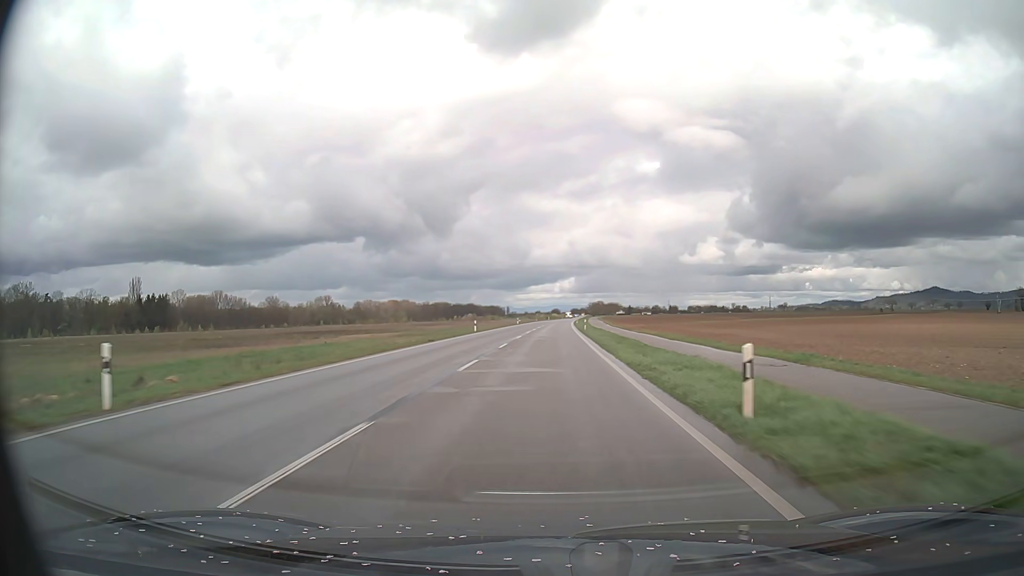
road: primary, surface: asphalt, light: Day
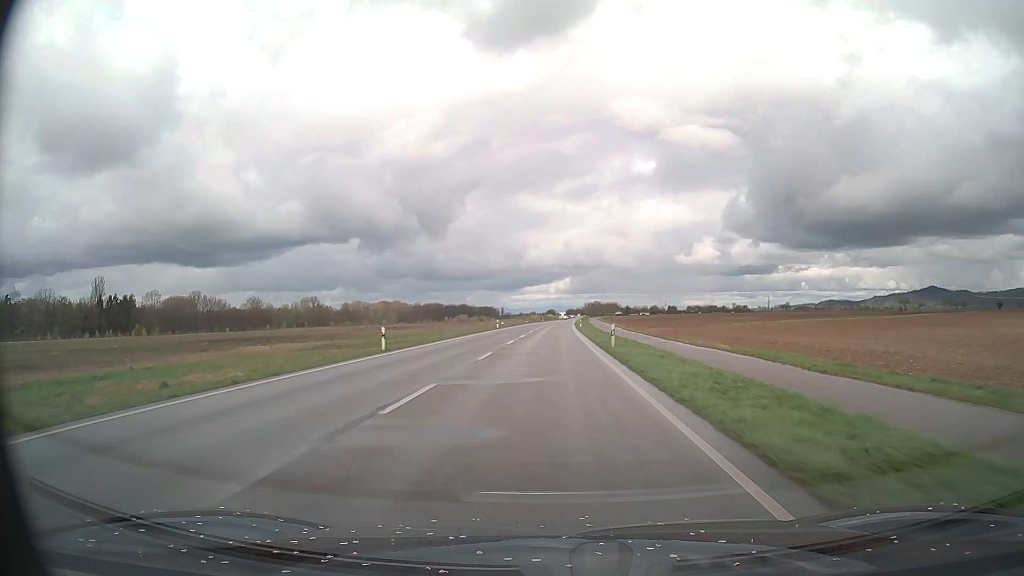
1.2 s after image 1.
(+0.1, +31.1) m; 0°
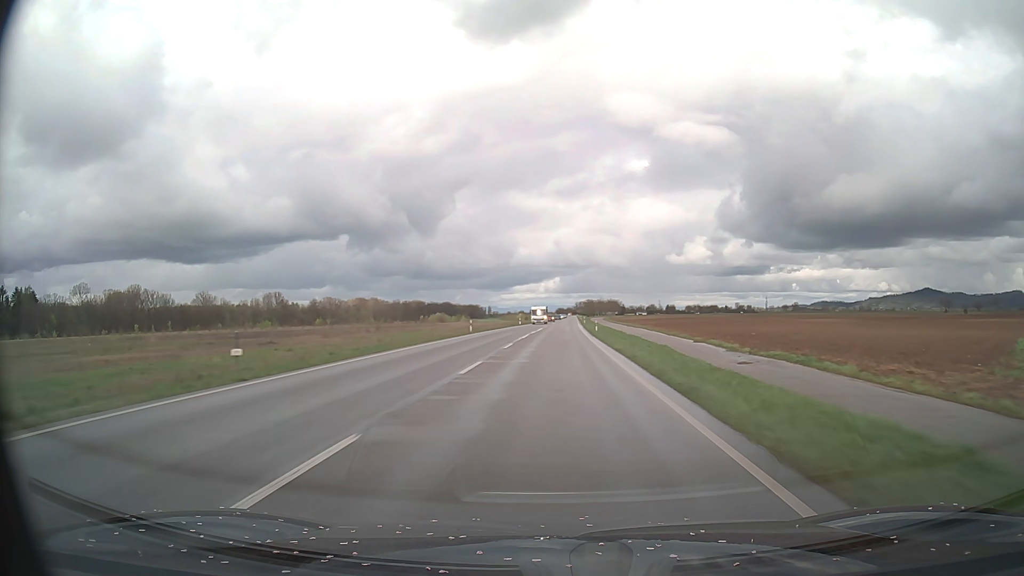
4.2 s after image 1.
(+0.5, +78.0) m; +1°
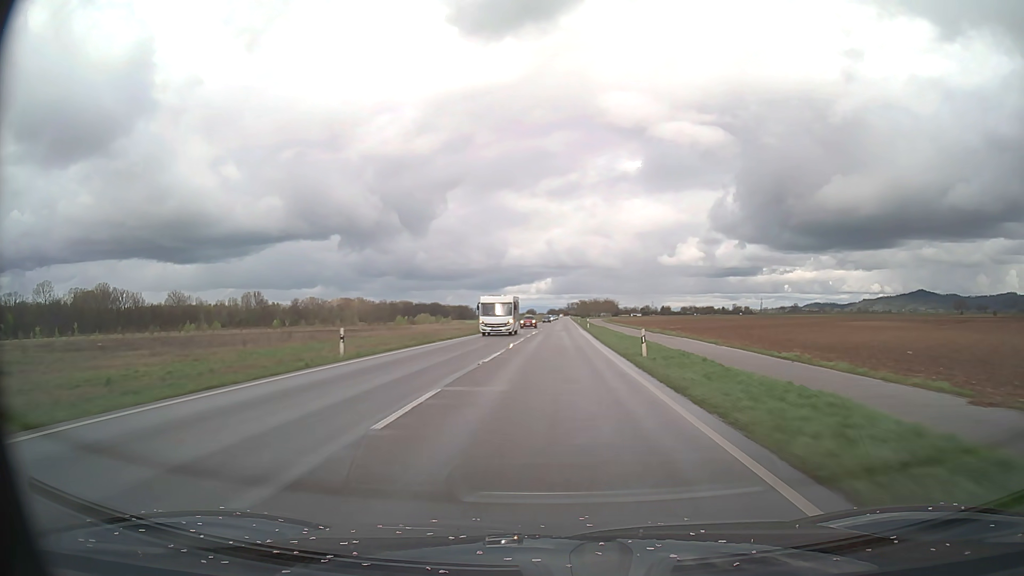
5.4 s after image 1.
(+0.2, +31.3) m; +1°
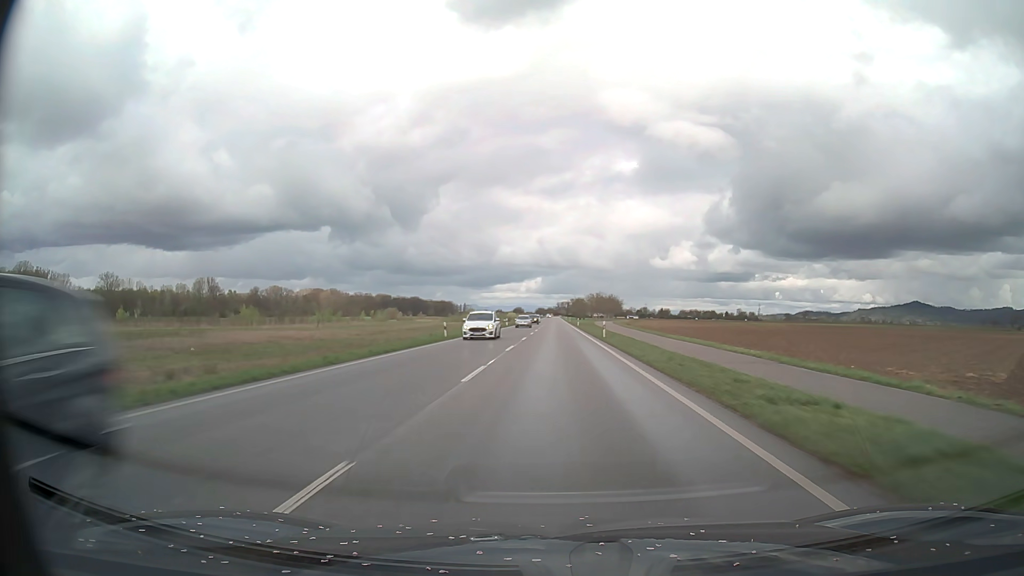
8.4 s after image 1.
(+0.8, +78.1) m; +1°
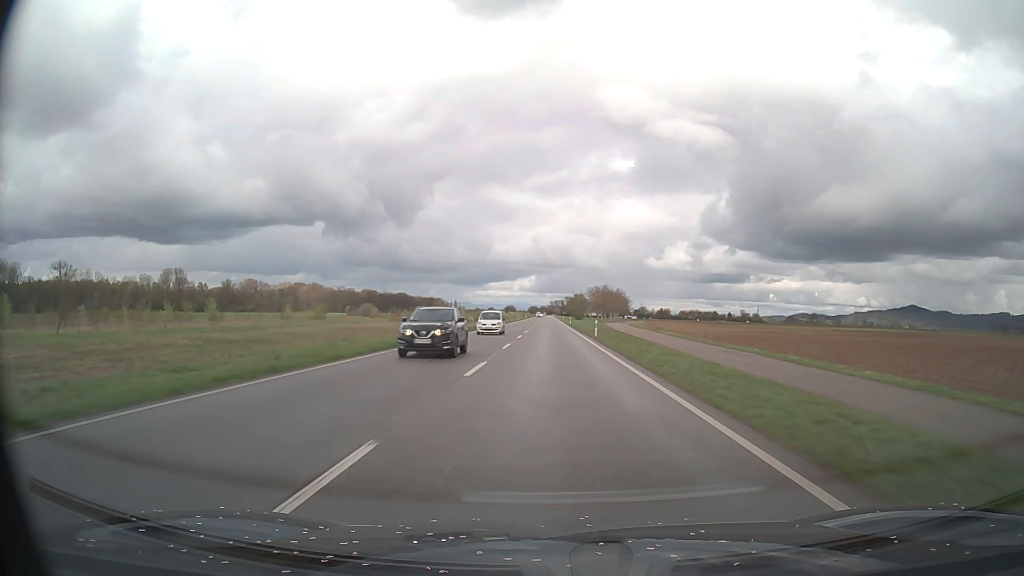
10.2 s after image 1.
(+0.2, +46.9) m; +1°
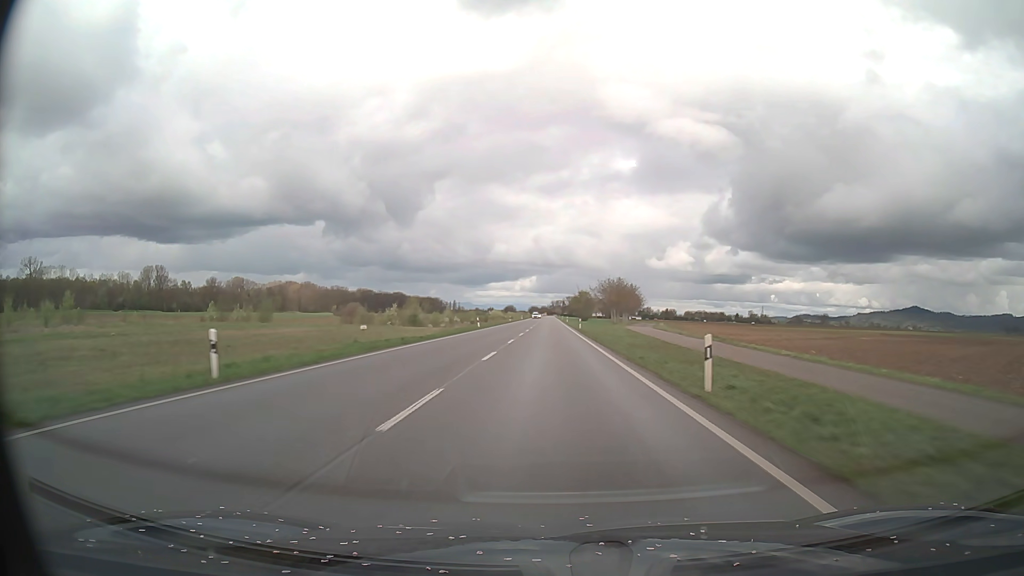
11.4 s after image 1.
(0.0, +31.3) m; 0°
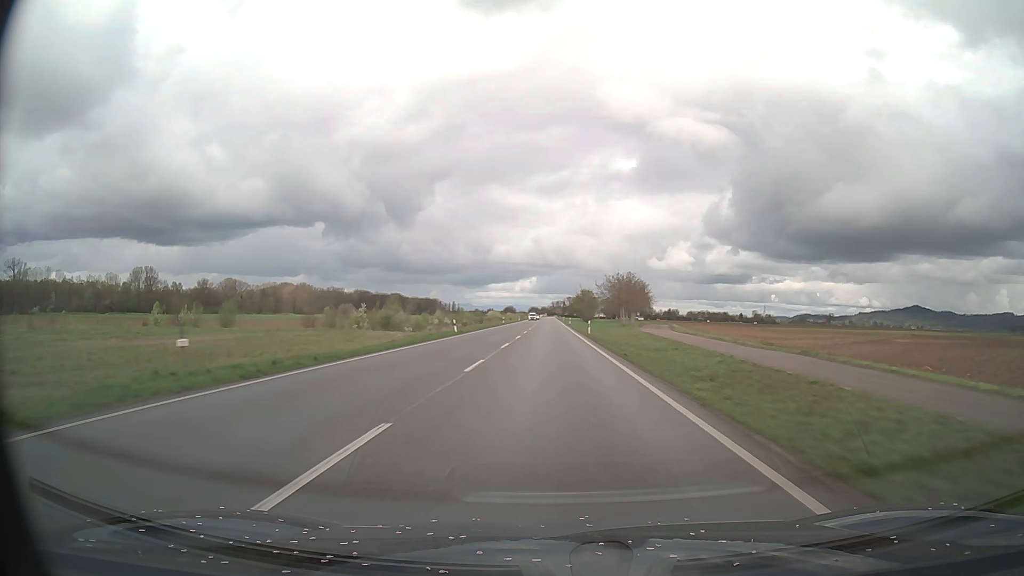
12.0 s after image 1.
(0.0, +15.6) m; 0°
(0, +10) (0, +20) (0, +30) (0, +40) (0, +50) (0, +60) (0, +70) (0, +80) (0, +90) (0, +100) m
